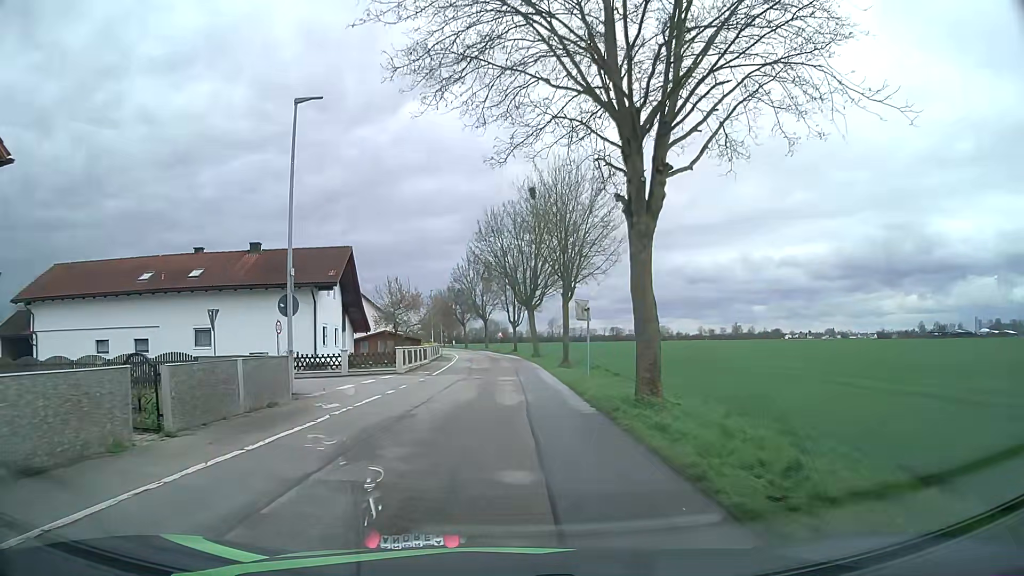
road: unclassified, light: Day
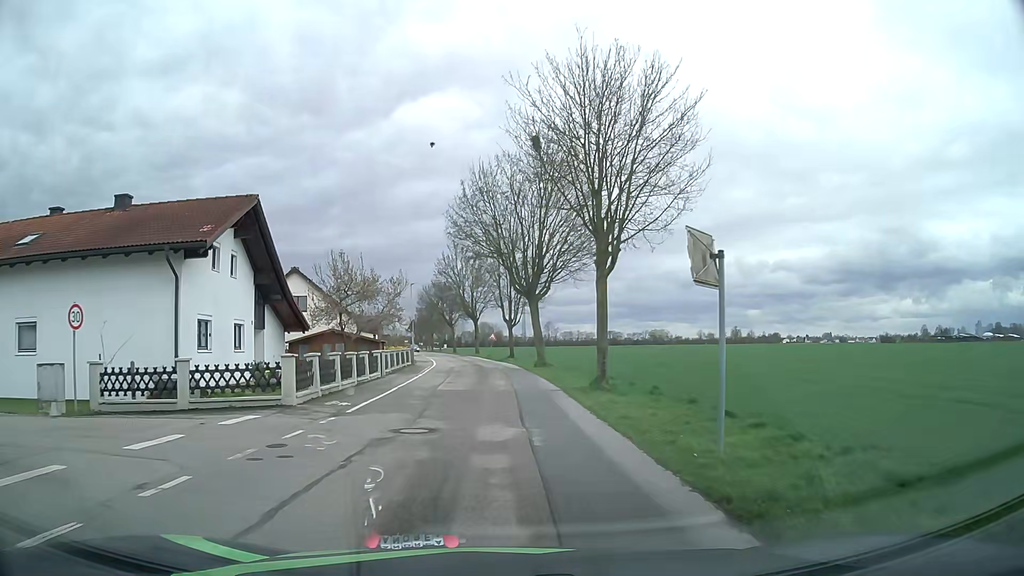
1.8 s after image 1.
(0.0, +14.3) m; 0°
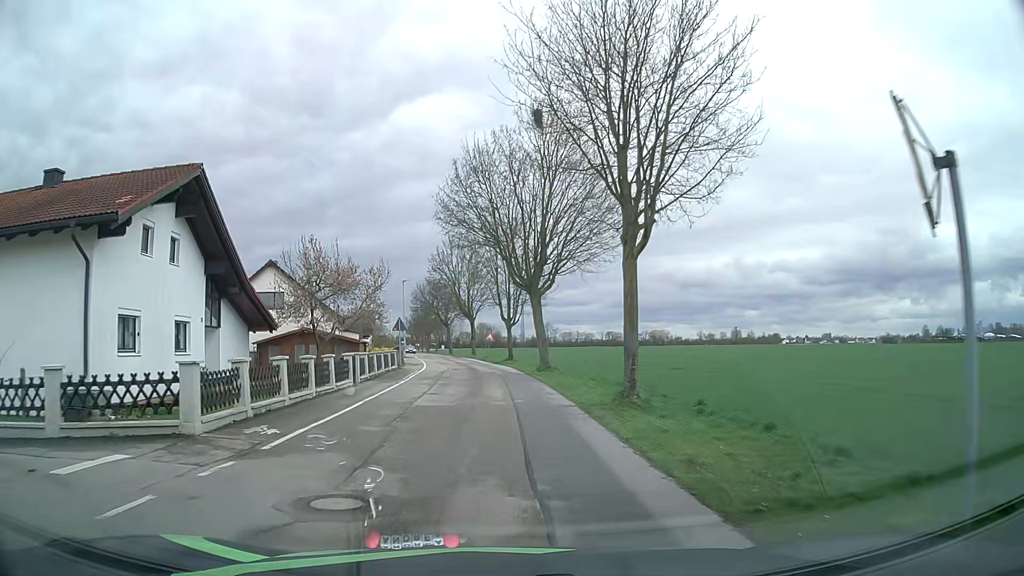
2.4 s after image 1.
(0.0, +4.8) m; 0°
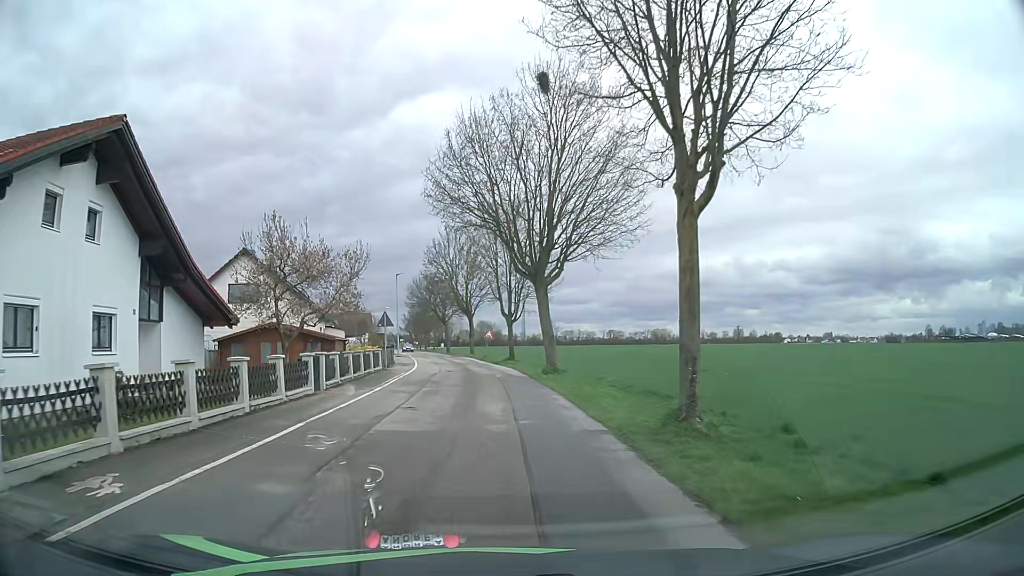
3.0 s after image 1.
(0.0, +4.7) m; 0°
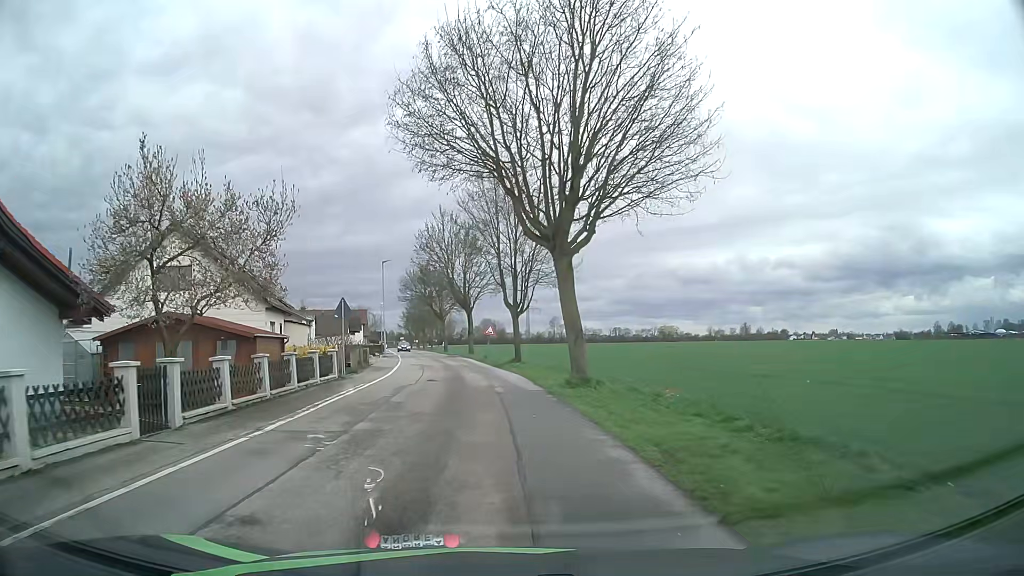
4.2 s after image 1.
(-0.1, +9.3) m; -1°
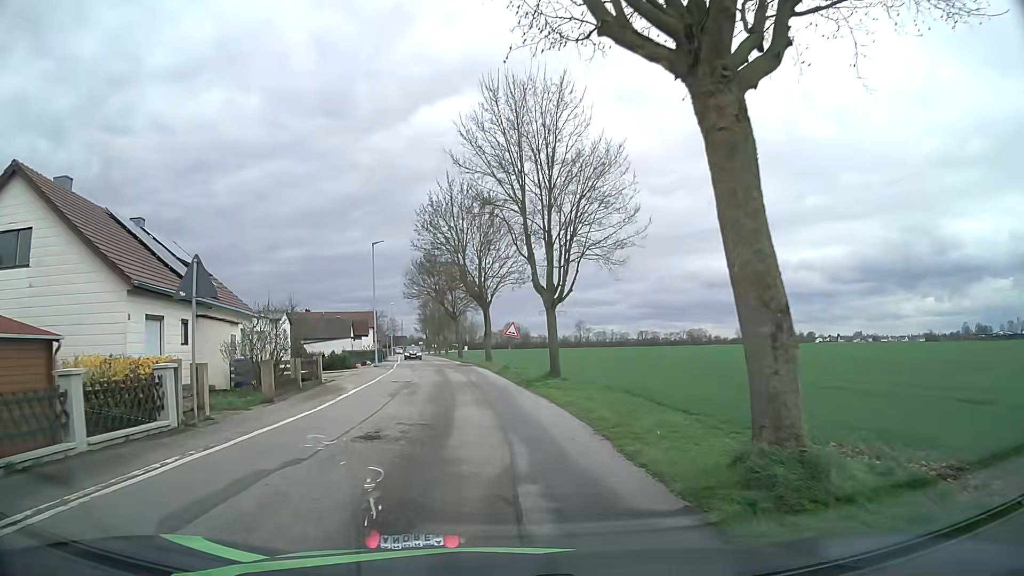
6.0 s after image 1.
(0.0, +13.1) m; -2°
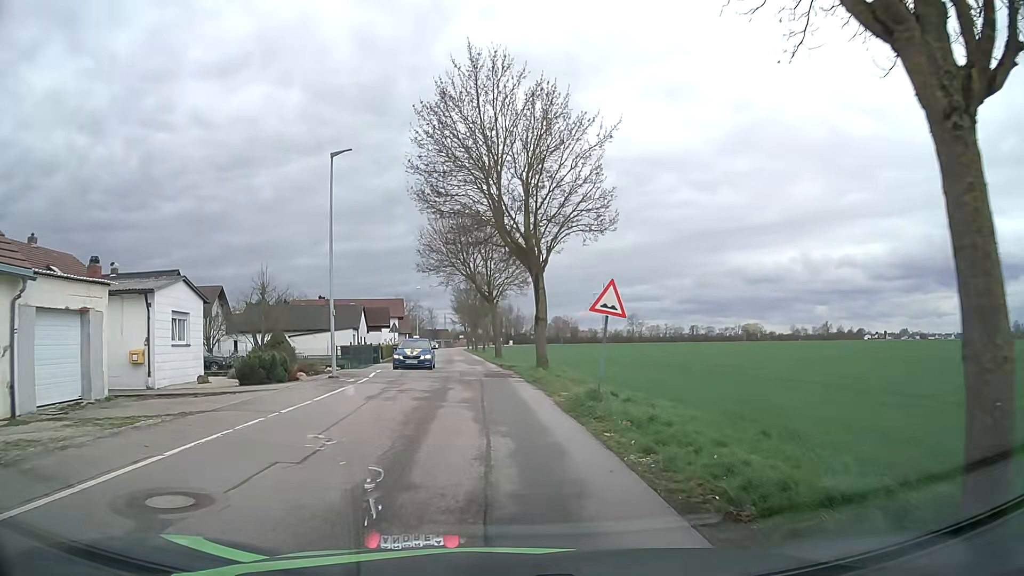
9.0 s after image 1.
(-0.6, +20.3) m; -3°
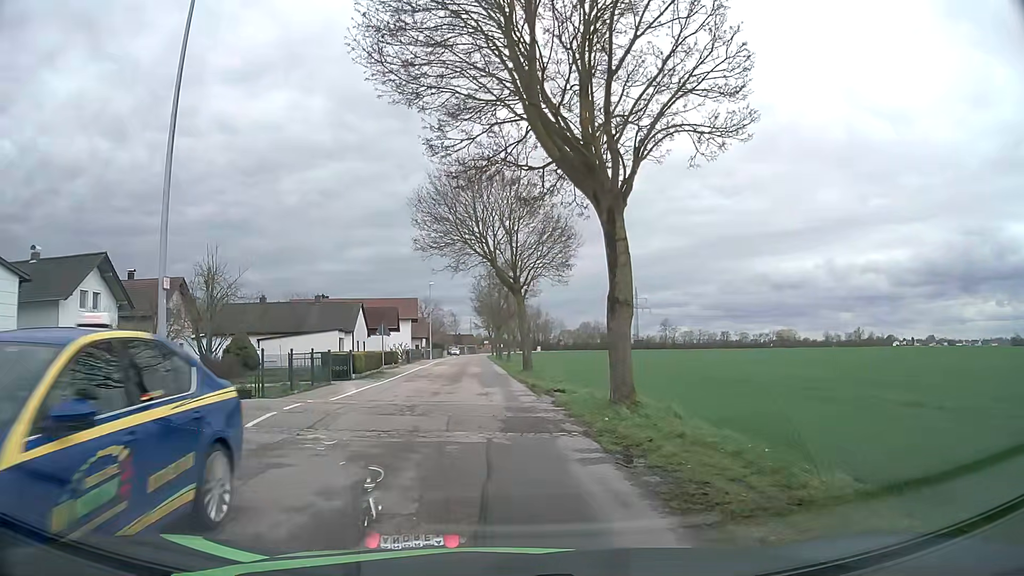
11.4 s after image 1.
(-0.3, +13.6) m; -3°
(0, +10) (-1, +20) (-1, +30) (-1, +40) (-1, +50) (-2, +60) (-2, +70) (-2, +80) (-3, +90) (-3, +100) m
